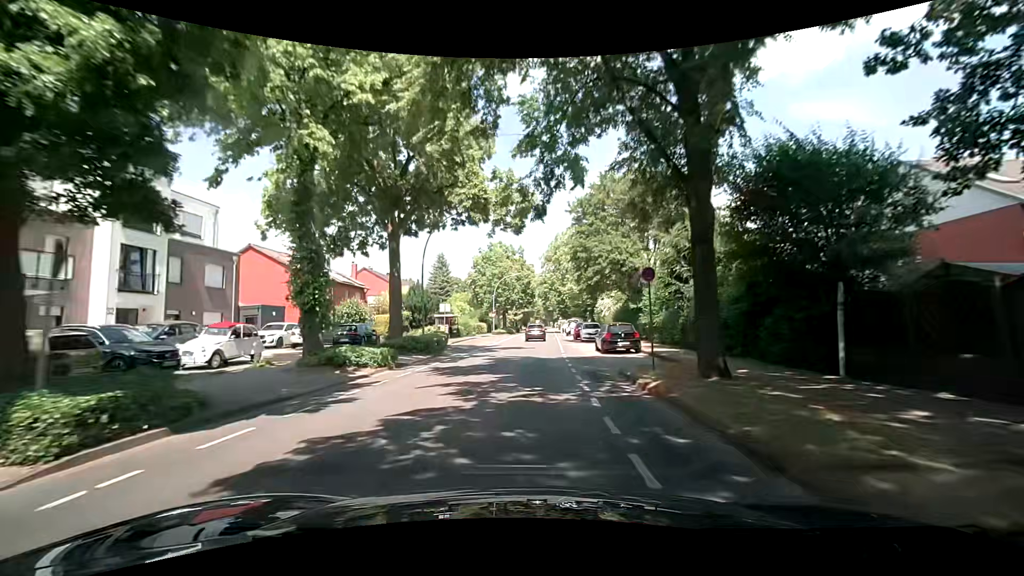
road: secondary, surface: asphalt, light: Day
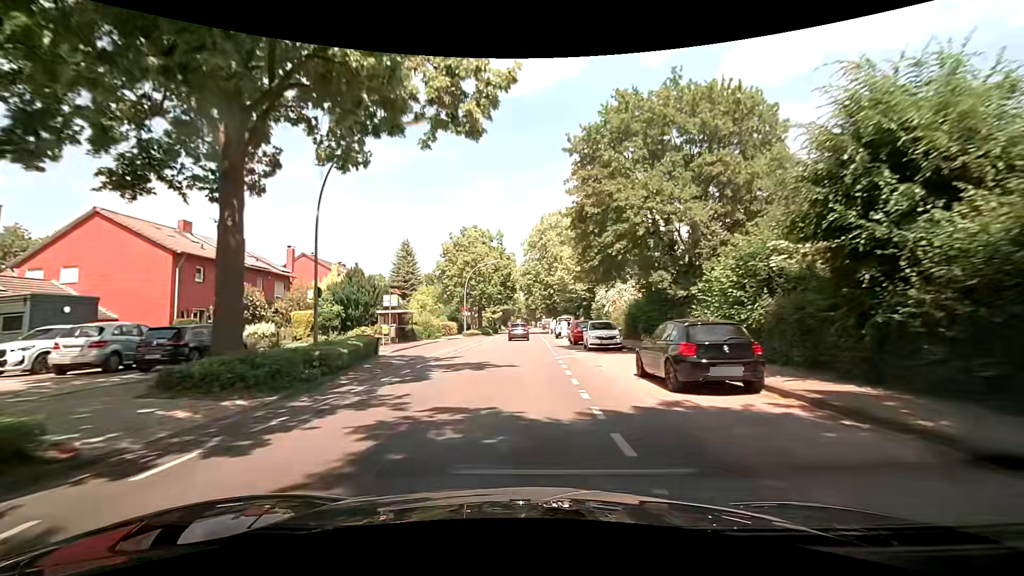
(+0.3, +13.6) m; +3°
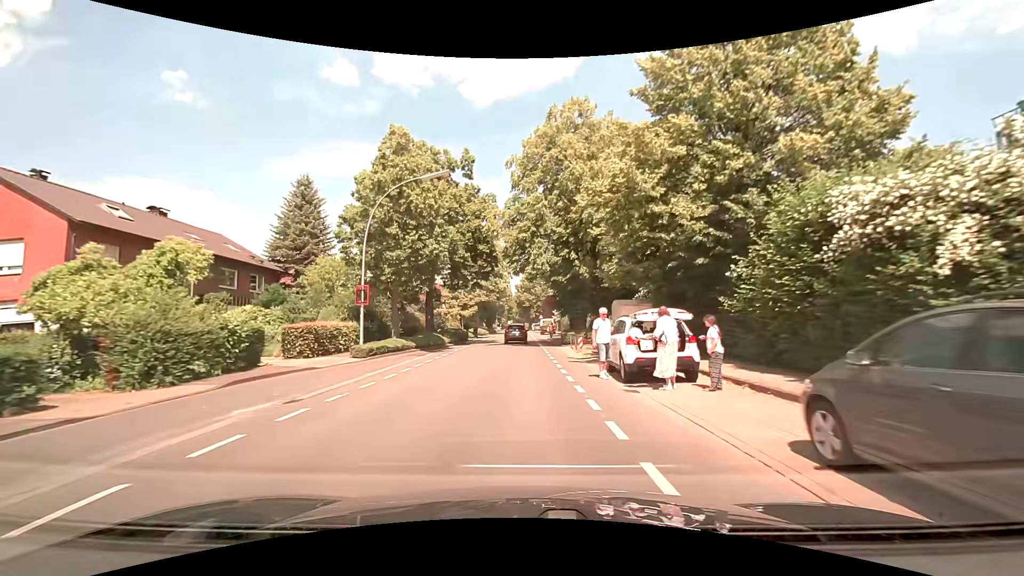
(0.0, +34.4) m; +1°
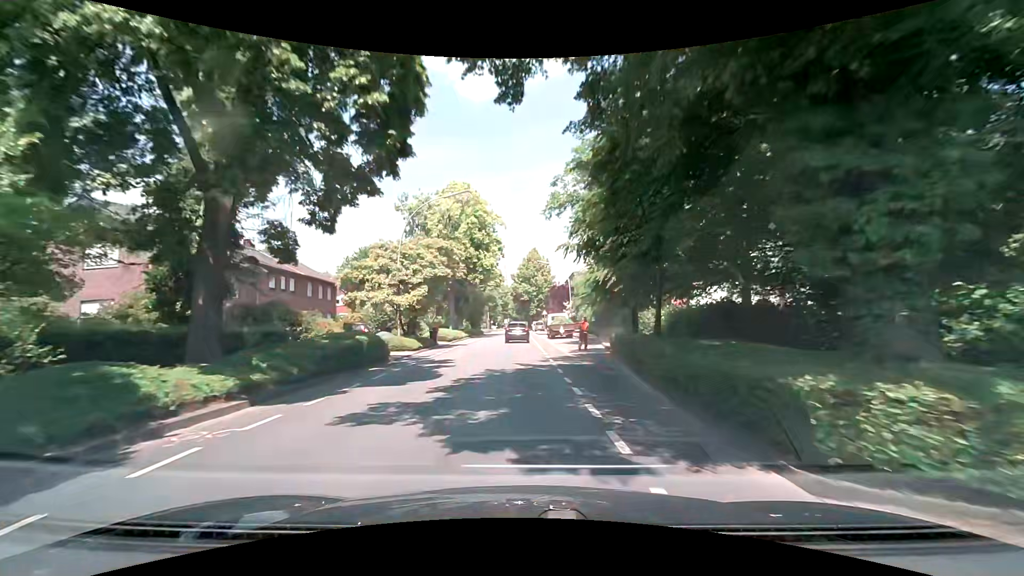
(-0.2, +27.7) m; 0°
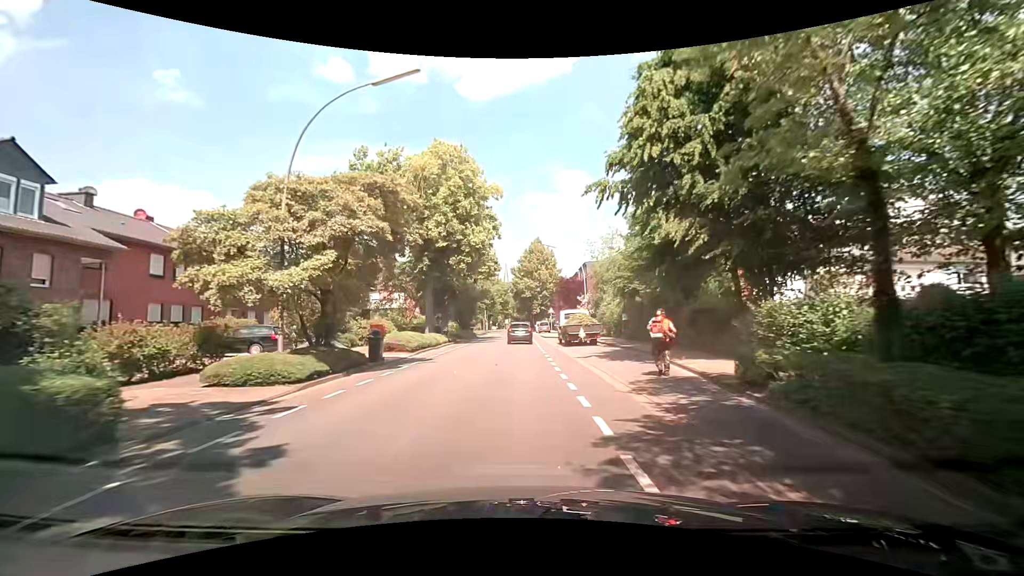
(0.0, +13.6) m; -1°
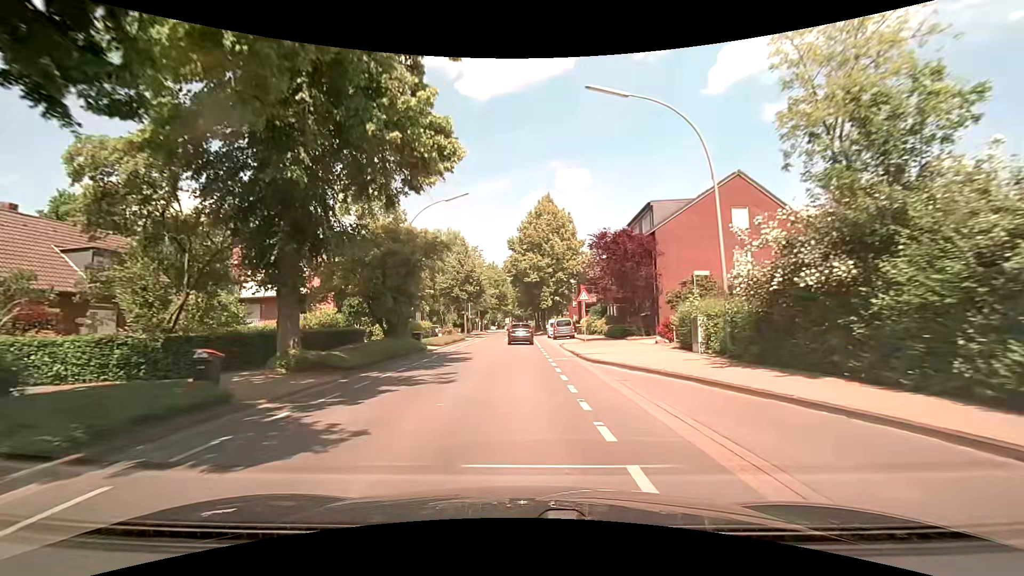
(+0.2, +33.3) m; 0°
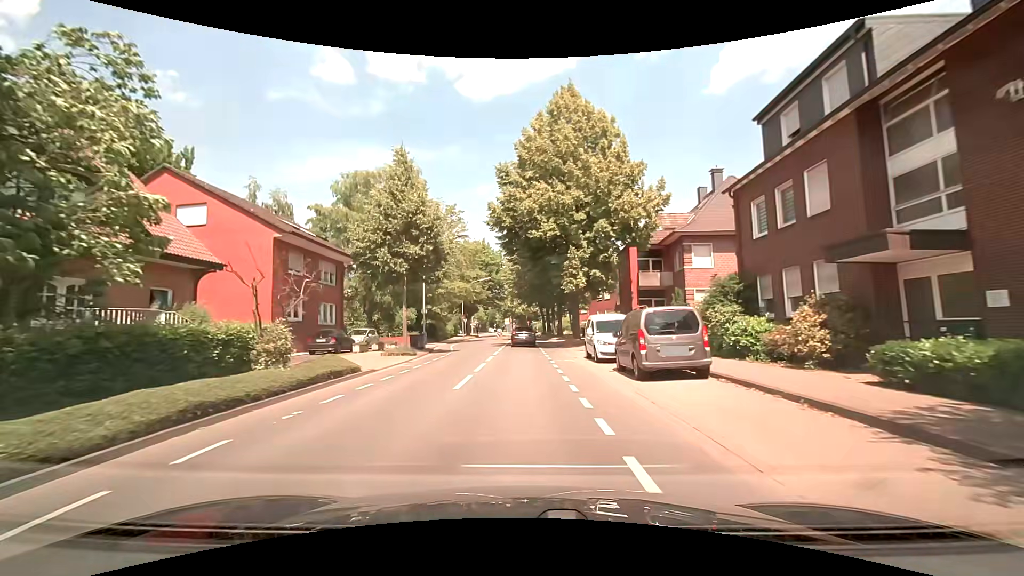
(-0.2, +31.3) m; 0°
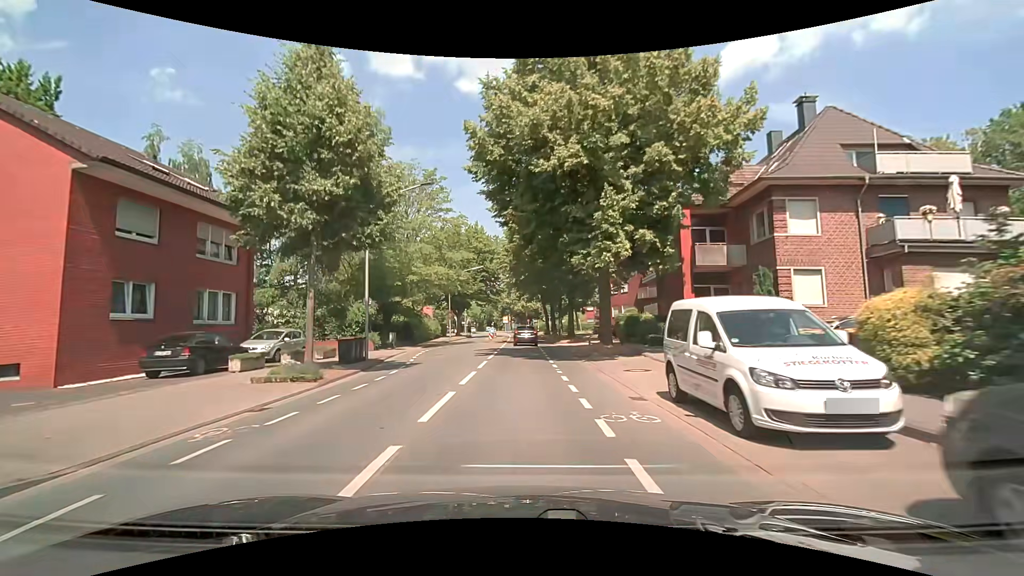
(-0.1, +12.6) m; 0°
